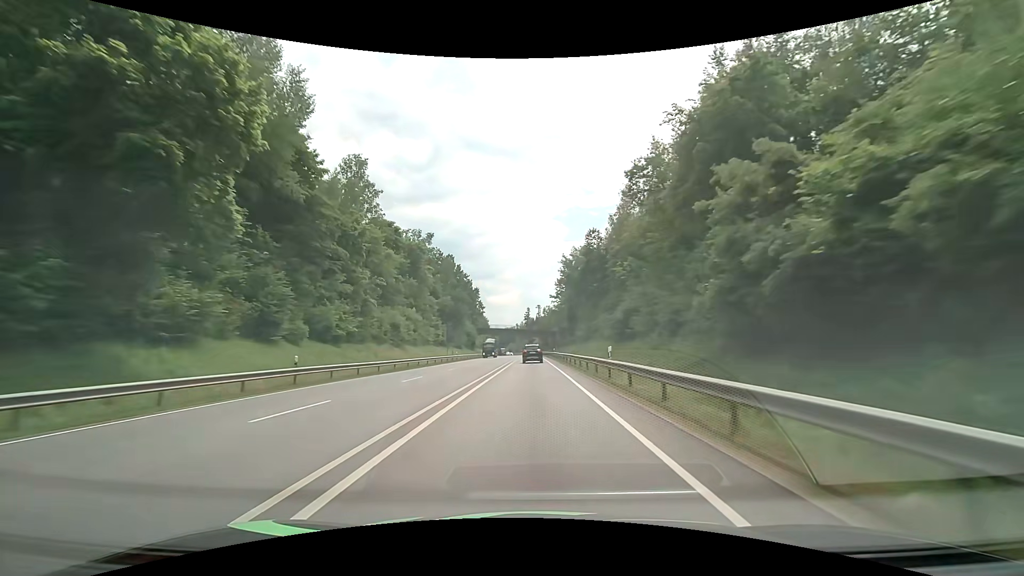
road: primary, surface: asphalt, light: Day
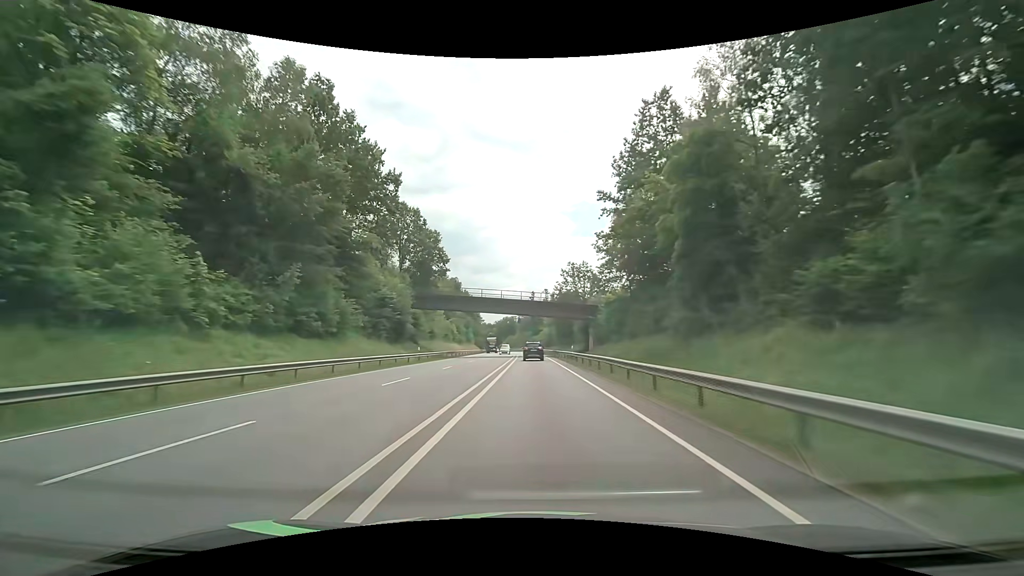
(-0.6, +77.2) m; 0°
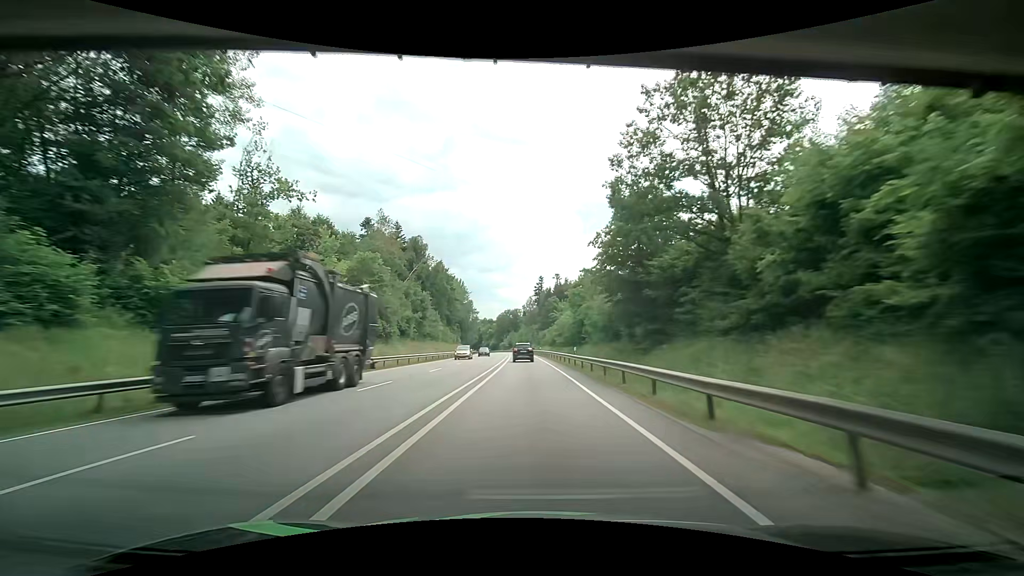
(+0.1, +61.8) m; -1°
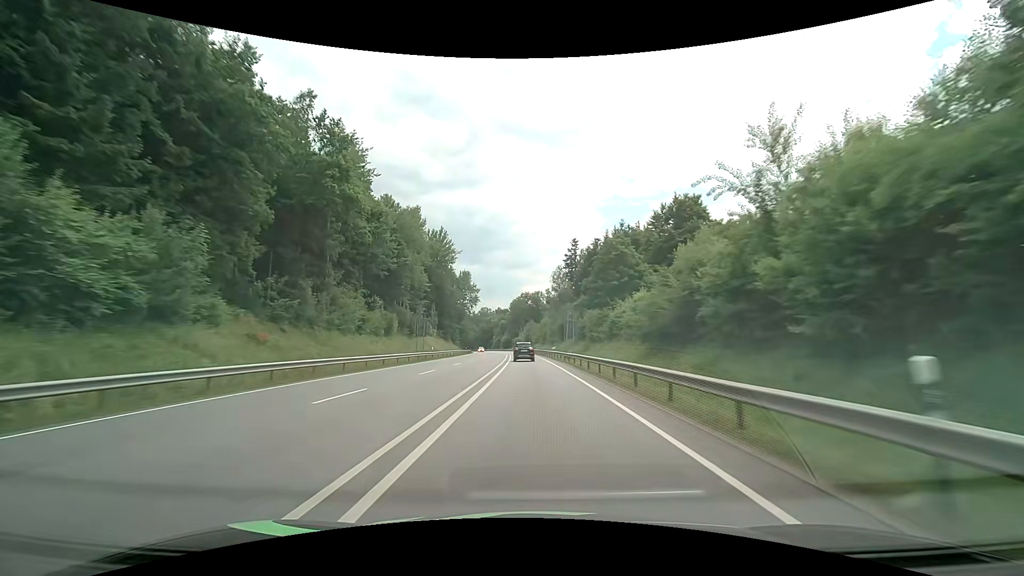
(-1.7, +77.0) m; -3°
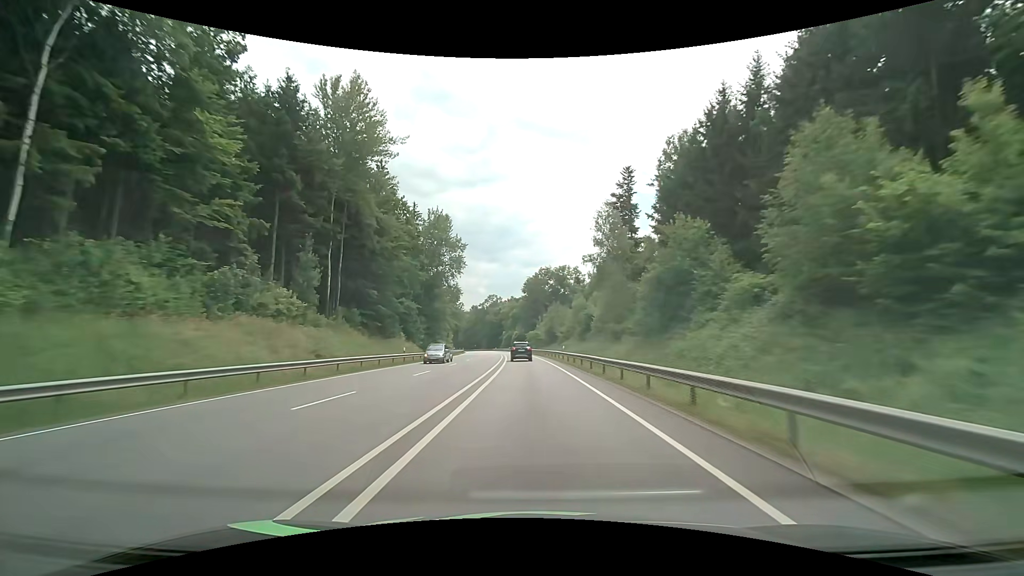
(-0.9, +61.6) m; -2°
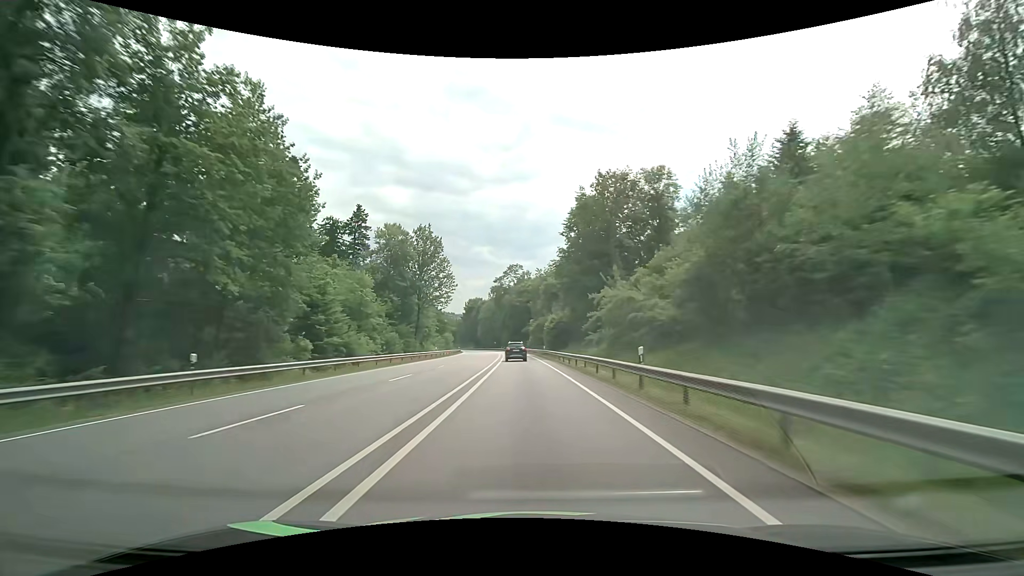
(-2.7, +76.1) m; -4°
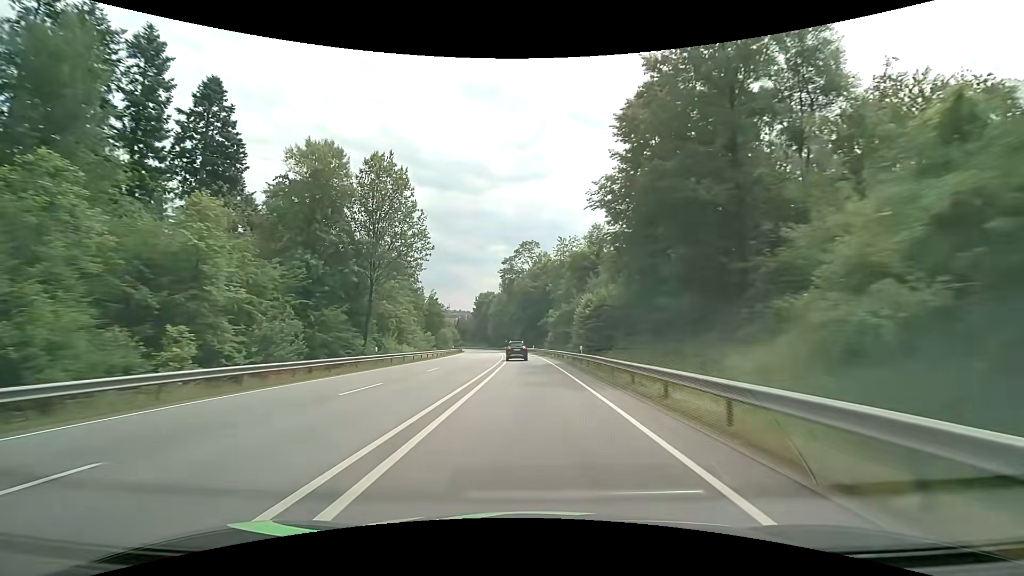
(-0.8, +30.2) m; -3°
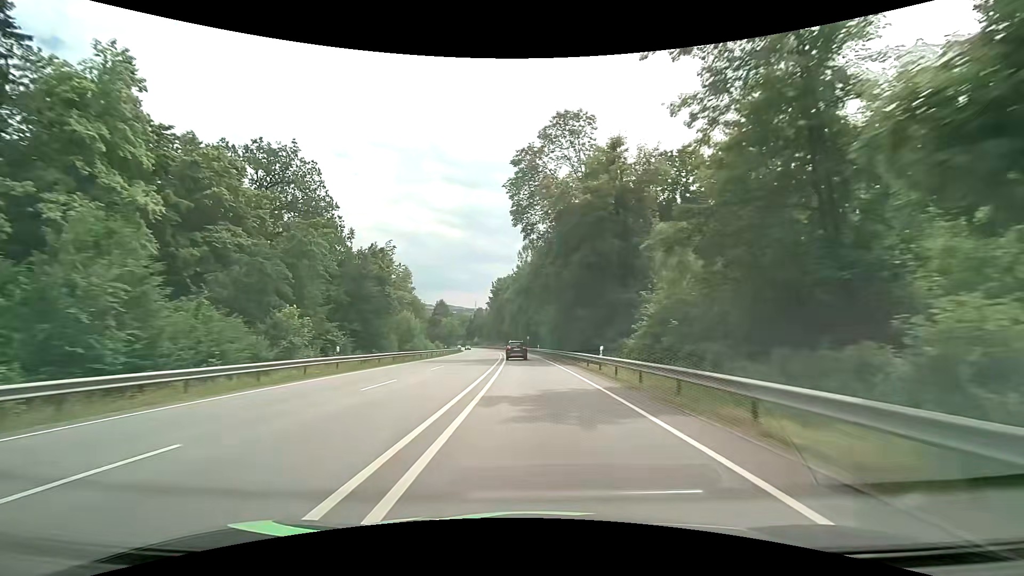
(-1.5, +60.0) m; -3°
(0, +10) (0, +20) (0, +30) (-1, +40) (-1, +50) (-2, +60) (-2, +70) (-3, +80) (-4, +90) (-4, +100) m
